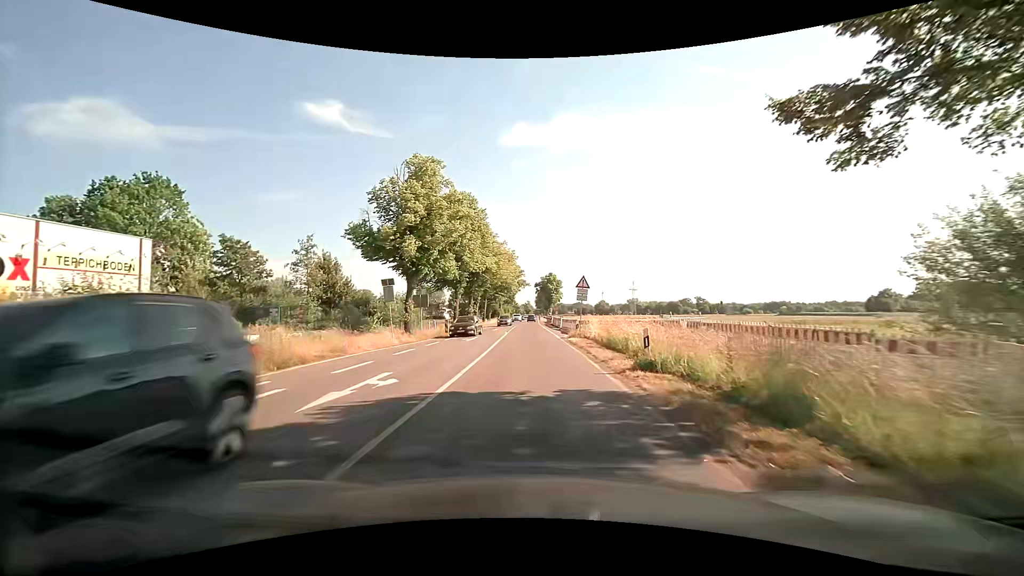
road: secondary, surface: asphalt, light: Day
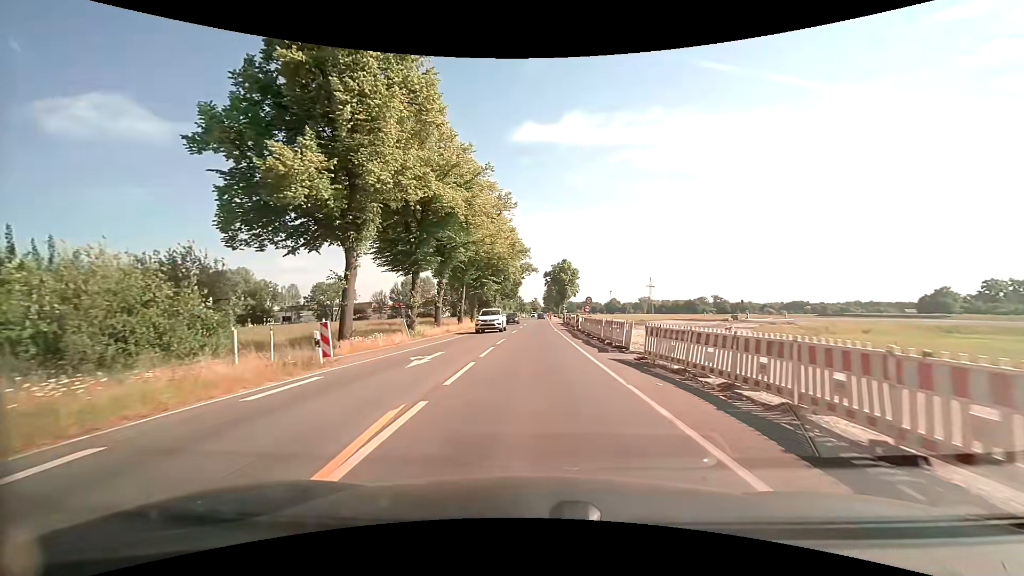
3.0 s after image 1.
(-0.4, +34.7) m; -1°
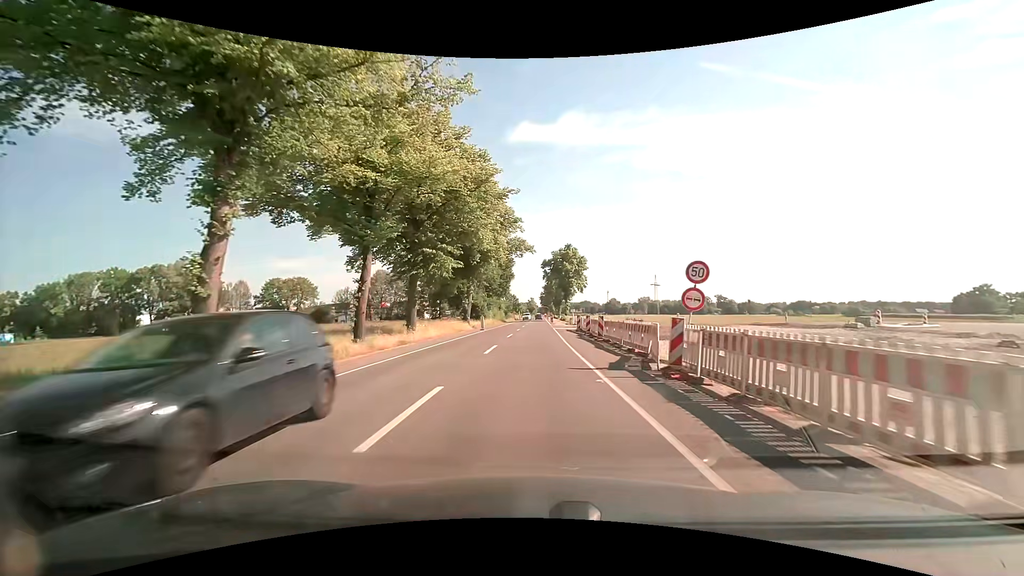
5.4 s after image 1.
(+0.3, +28.5) m; +1°
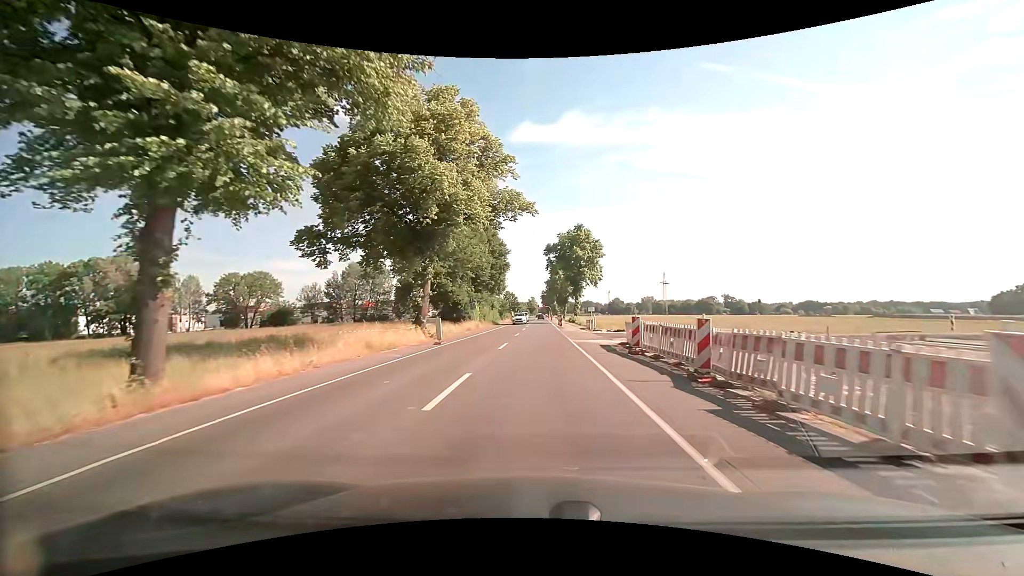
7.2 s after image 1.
(-0.1, +21.9) m; 0°
(0, +10) (0, +20) (0, +30) (0, +40) (0, +50) (+1, +60) (+1, +70) (+1, +80) (+1, +90) (+1, +100) m
